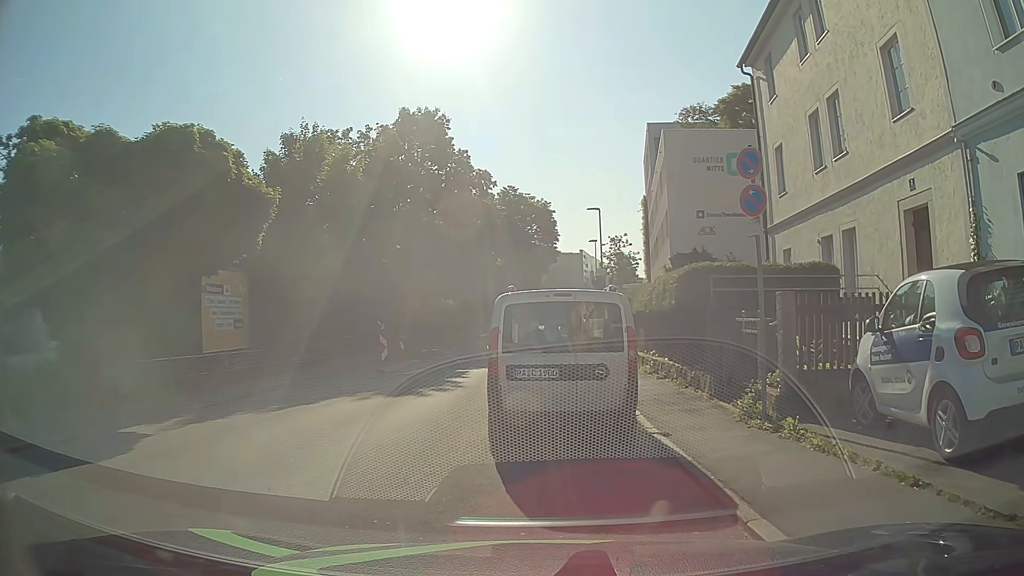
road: residential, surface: asphalt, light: Day
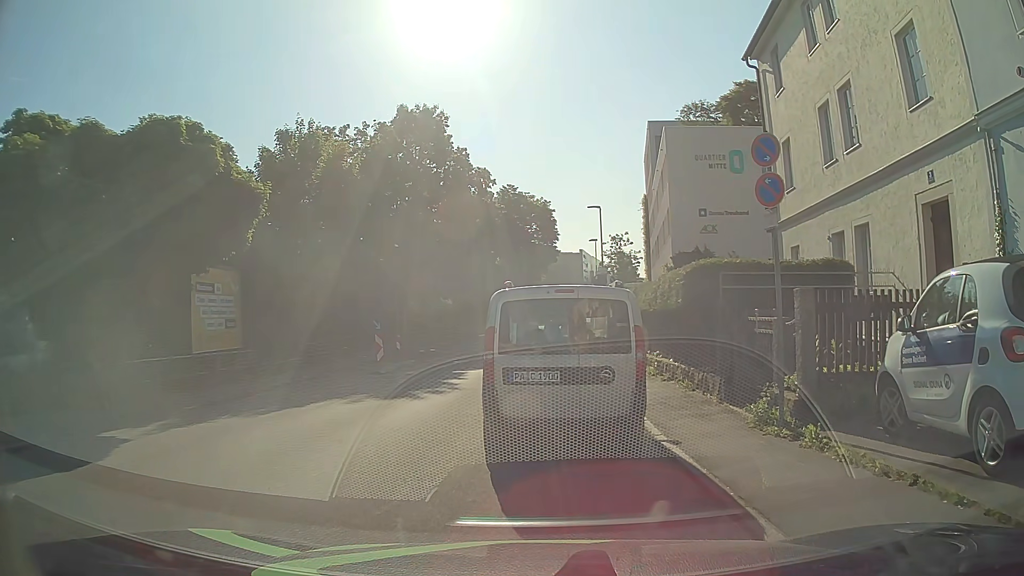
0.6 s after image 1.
(0.0, +0.6) m; 0°
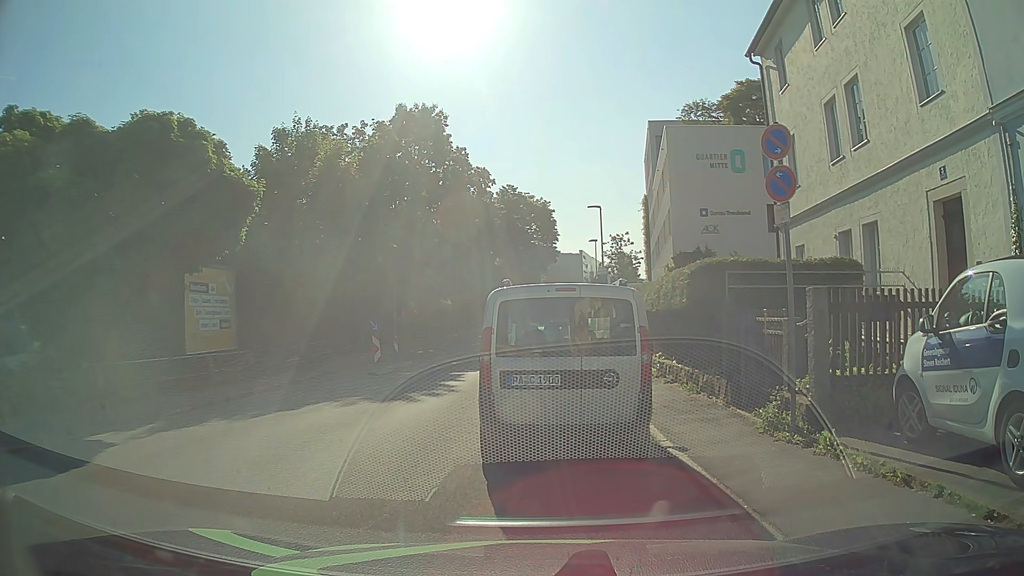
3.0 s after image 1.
(0.0, +0.4) m; 0°
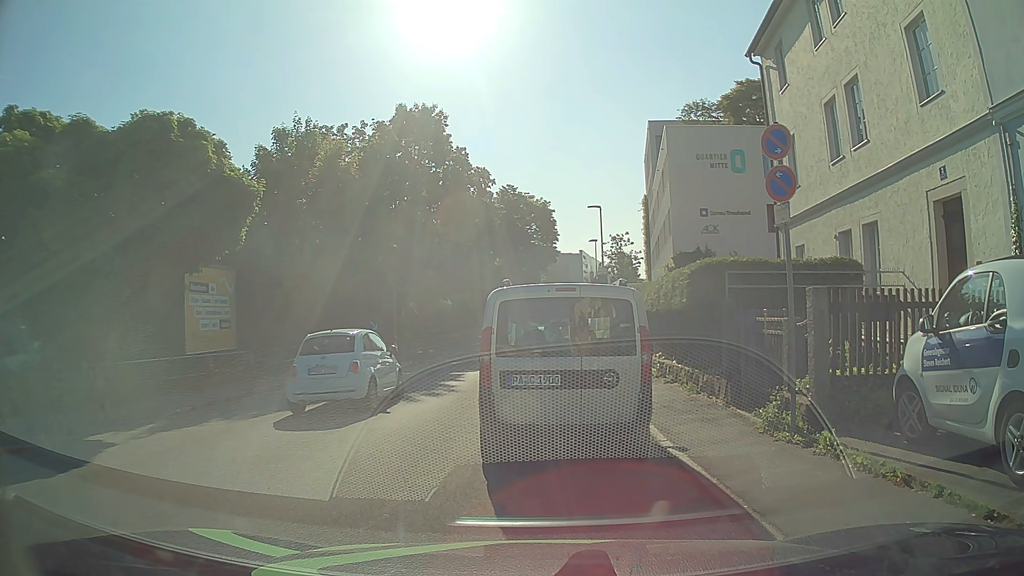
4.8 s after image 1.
(0.0, 0.0) m; 0°
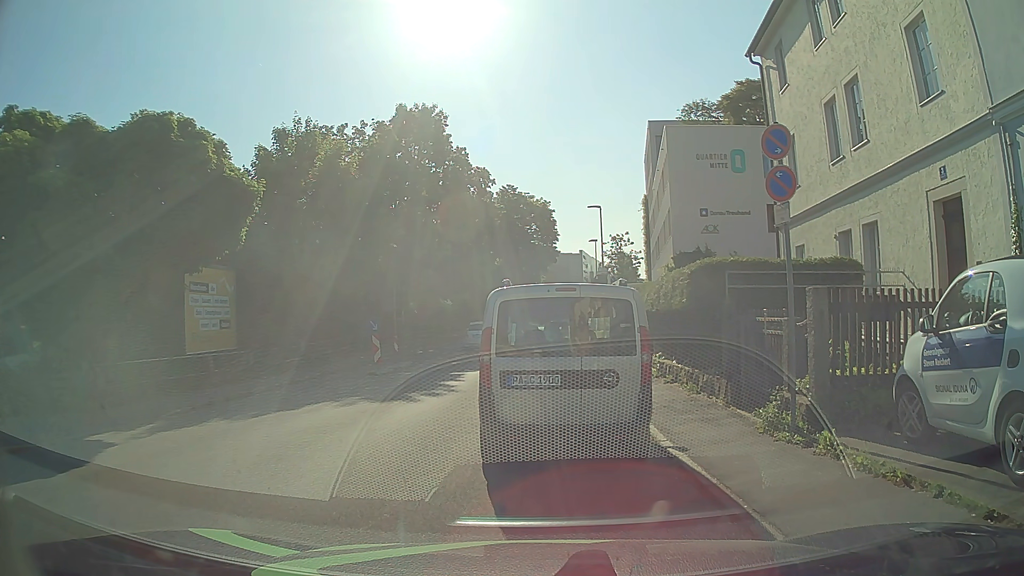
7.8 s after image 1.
(0.0, 0.0) m; 0°
